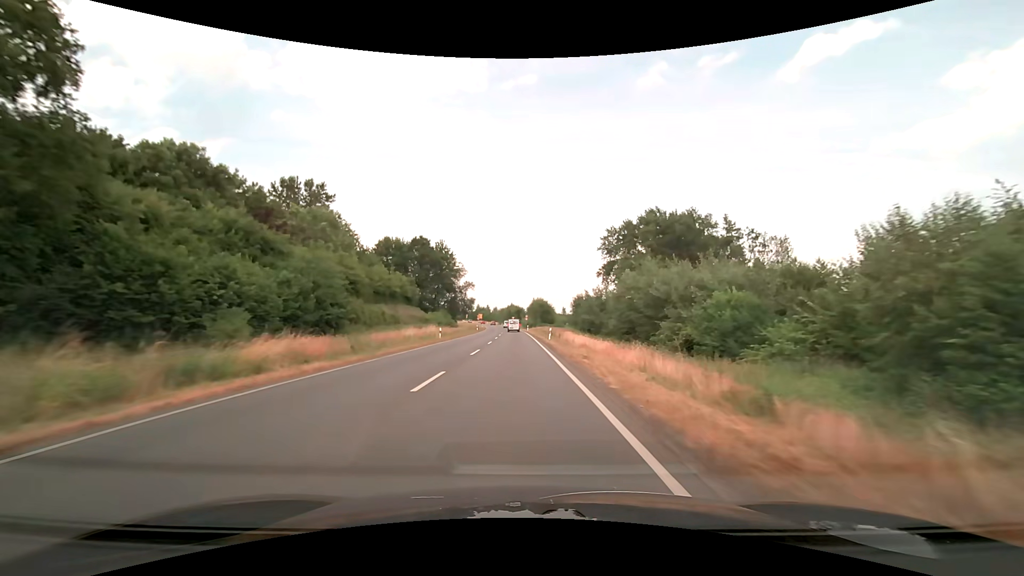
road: secondary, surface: asphalt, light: Day
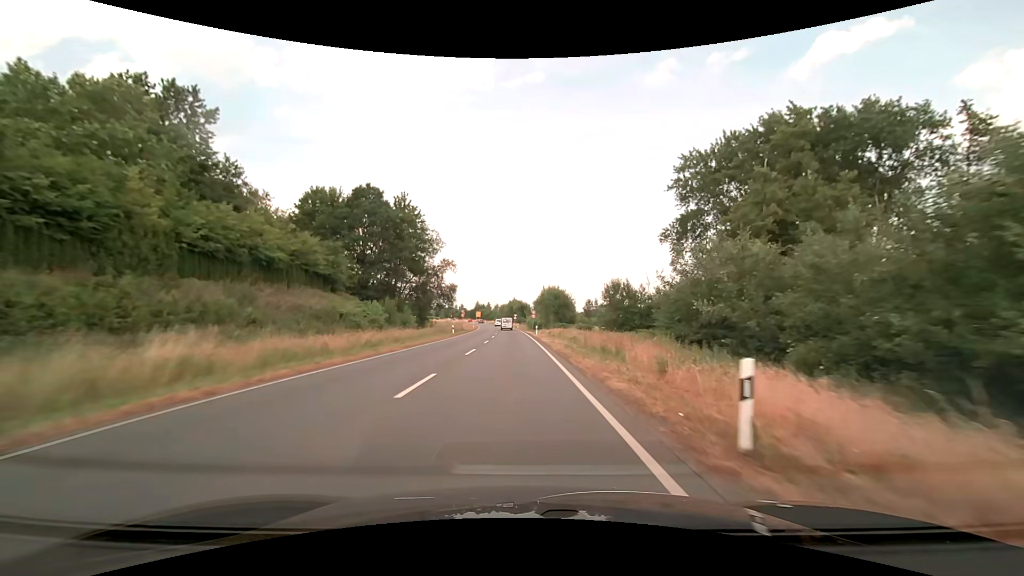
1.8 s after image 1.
(-0.1, +36.5) m; 0°
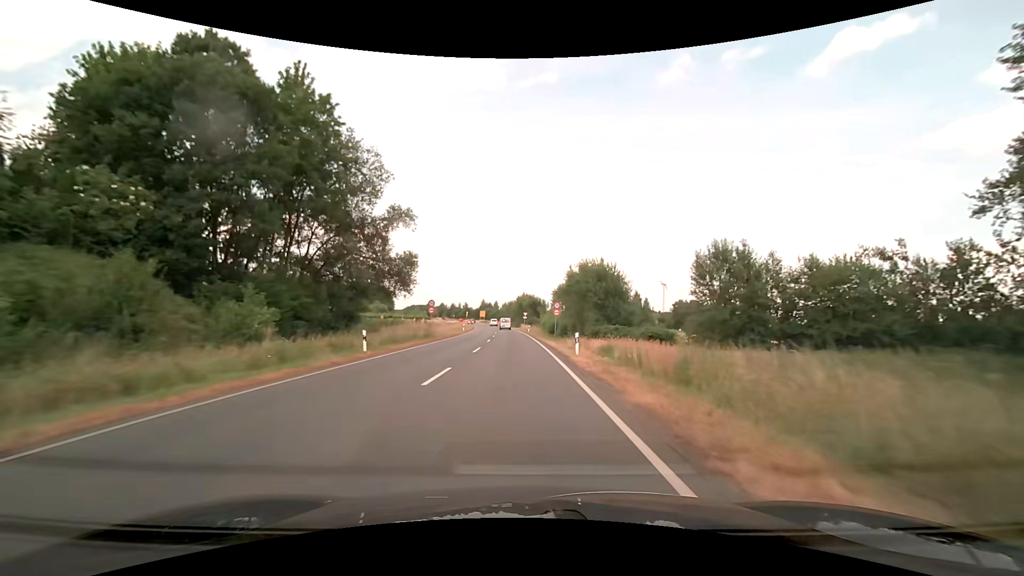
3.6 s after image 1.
(-0.3, +33.8) m; -1°
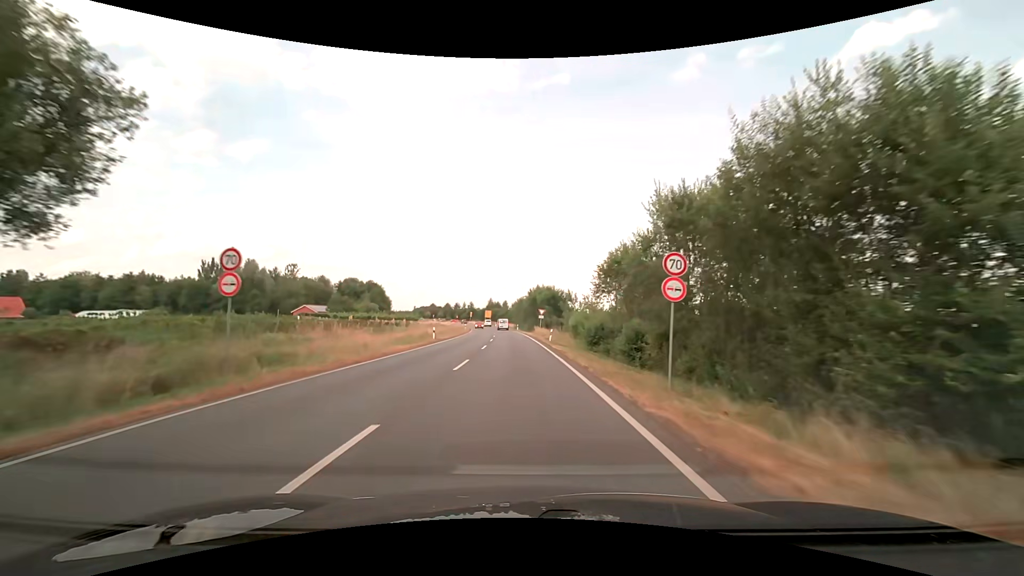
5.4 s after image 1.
(-0.3, +31.8) m; -1°
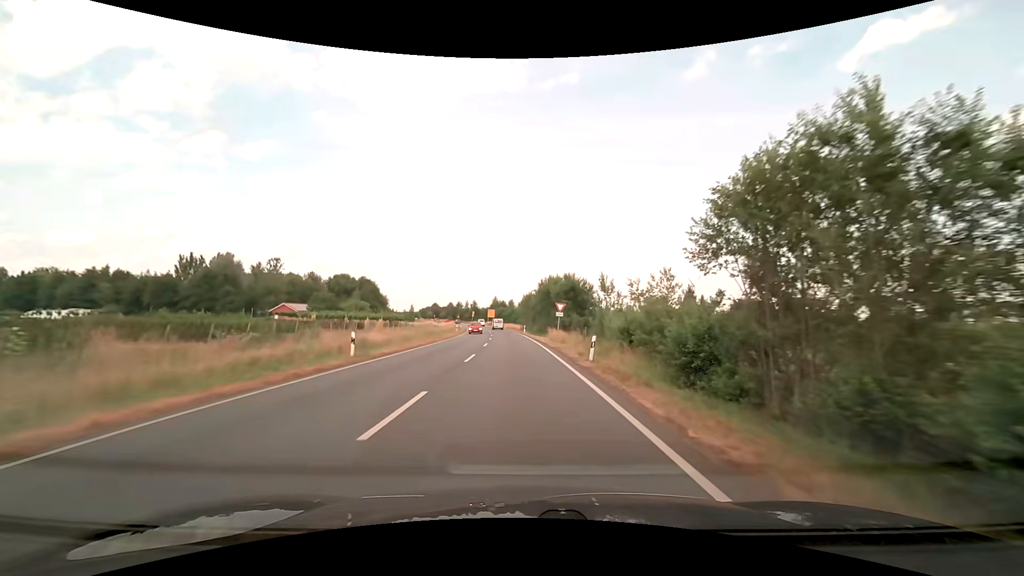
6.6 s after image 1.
(-0.1, +20.6) m; -1°
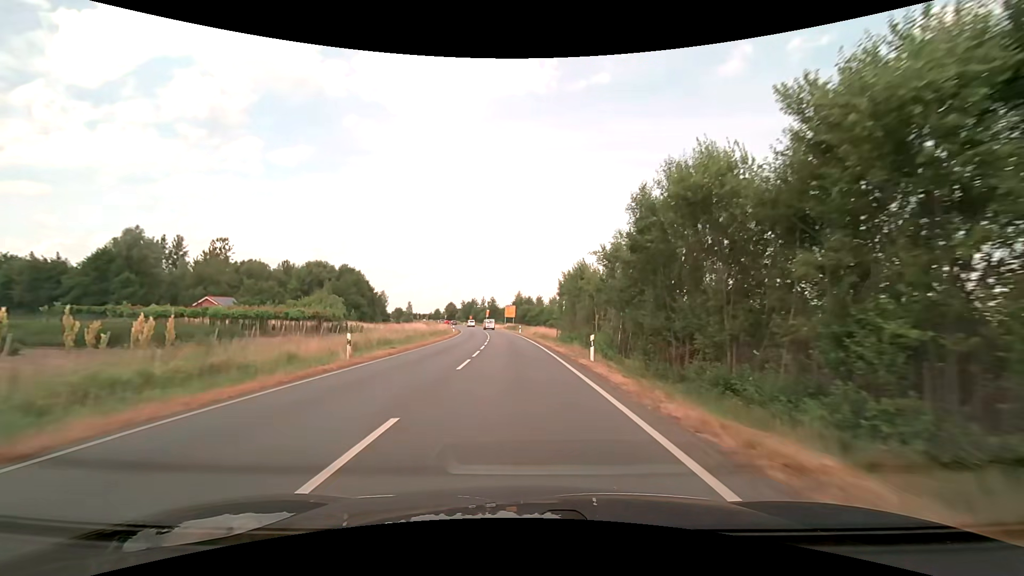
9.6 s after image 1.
(-1.1, +50.4) m; -3°
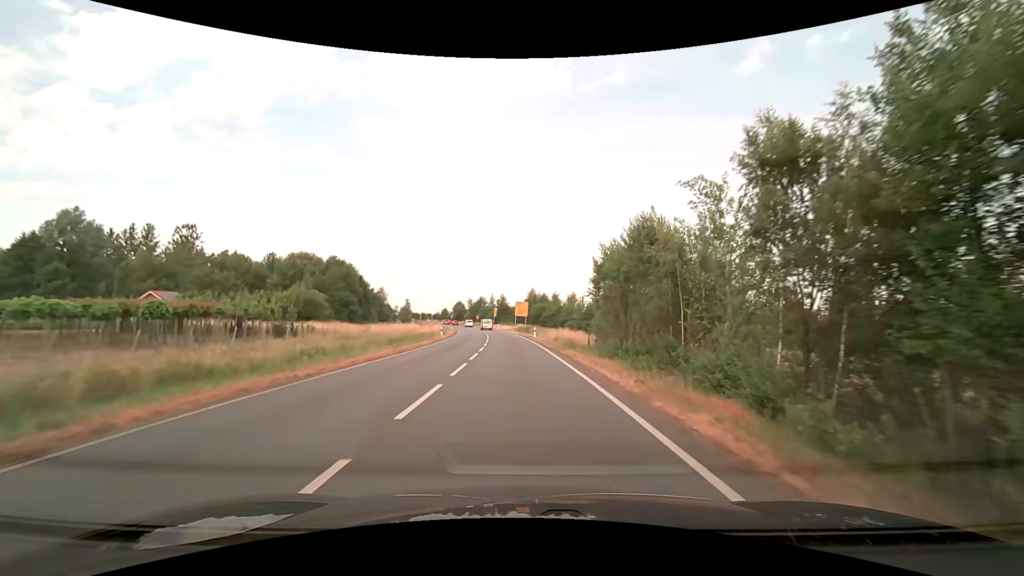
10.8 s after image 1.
(-0.2, +20.1) m; -1°
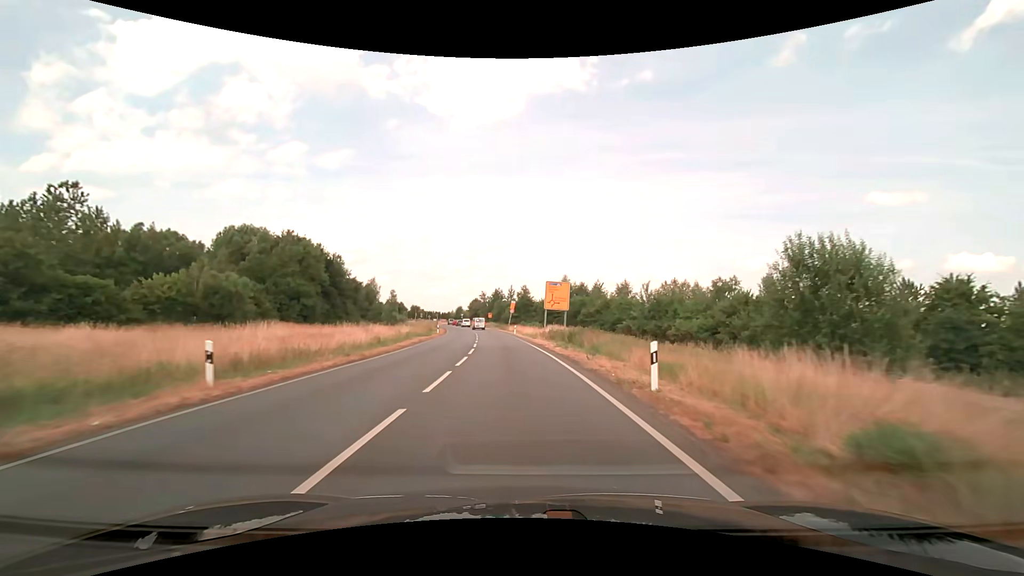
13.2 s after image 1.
(-1.0, +39.2) m; -3°
(0, +10) (0, +20) (-1, +30) (-1, +40) (-2, +50) (-3, +60) (-5, +70) (-6, +80) (-8, +90) (-9, +99) m
